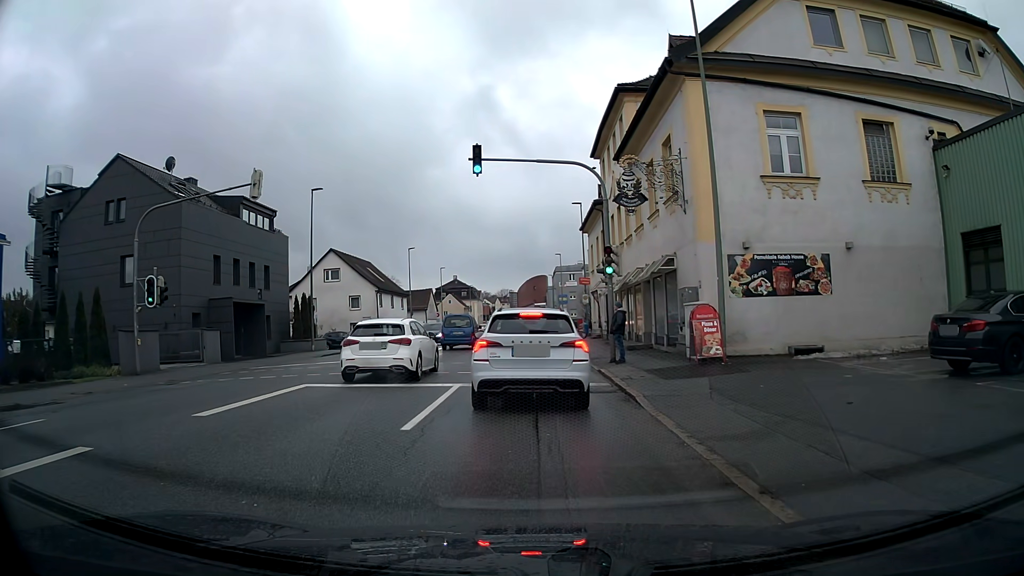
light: Day
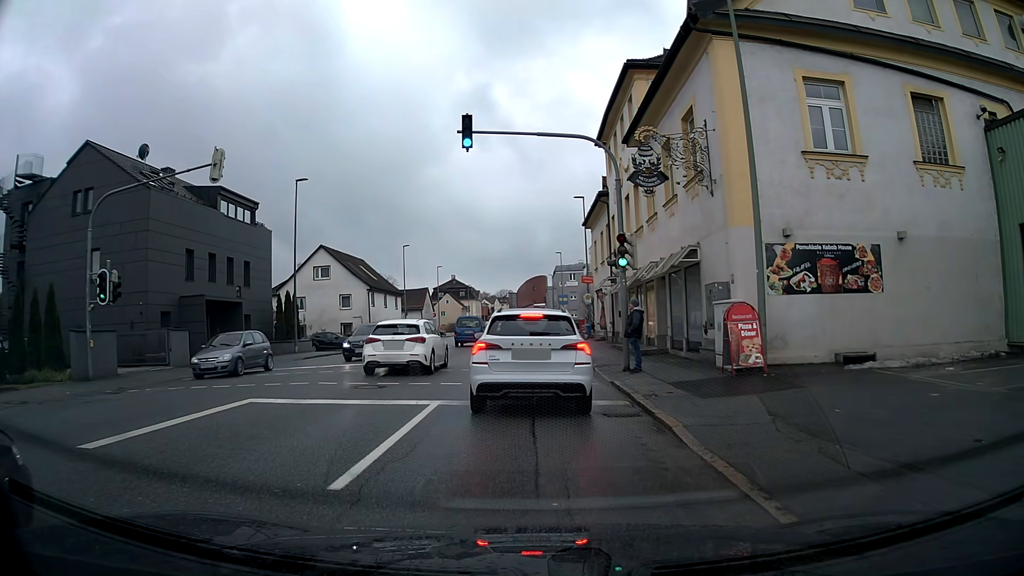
(0.0, +2.9) m; 0°
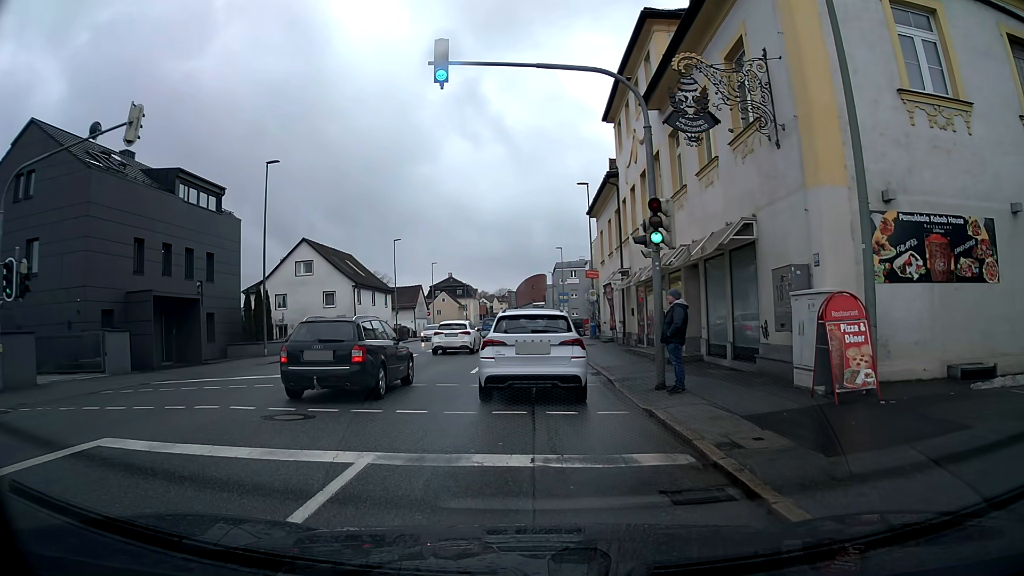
(0.0, +4.5) m; 0°
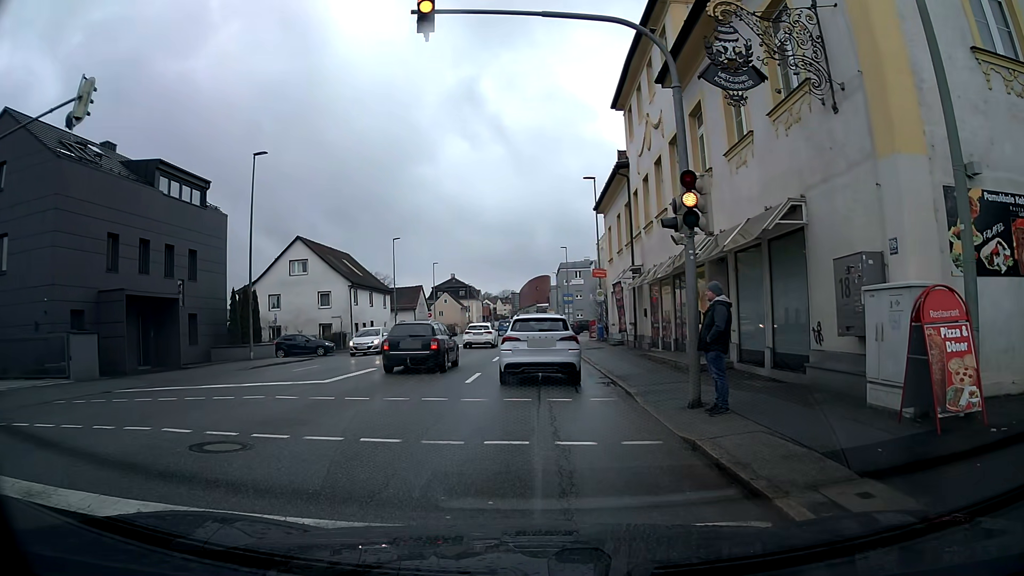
(0.0, +2.4) m; 0°
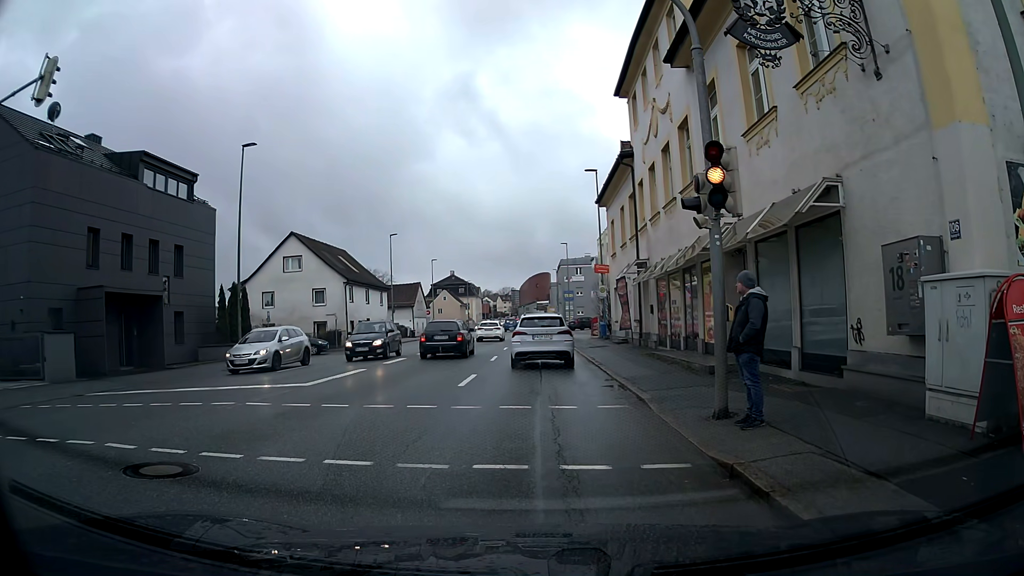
(0.0, +1.2) m; 0°
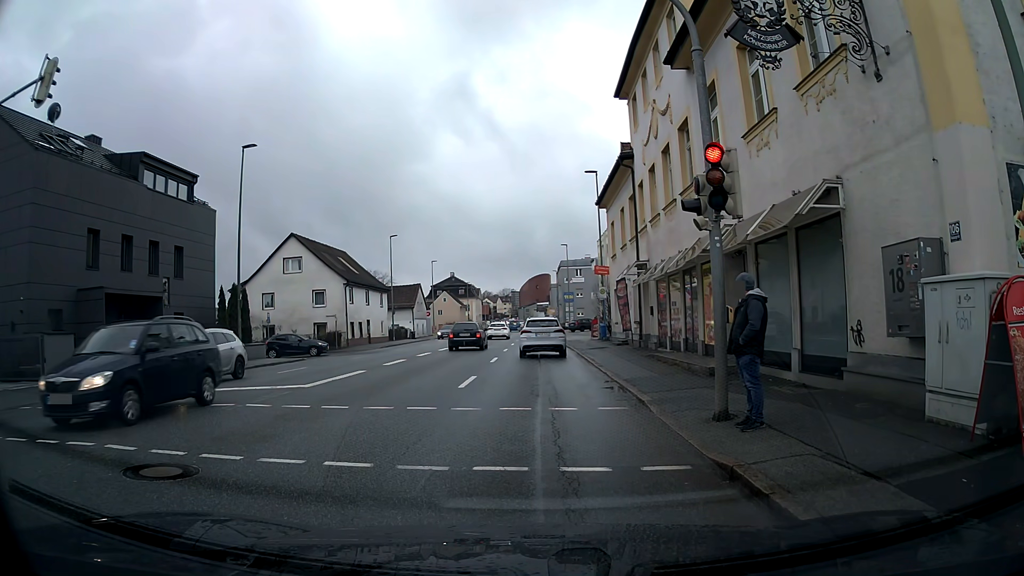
(0.0, +0.1) m; 0°
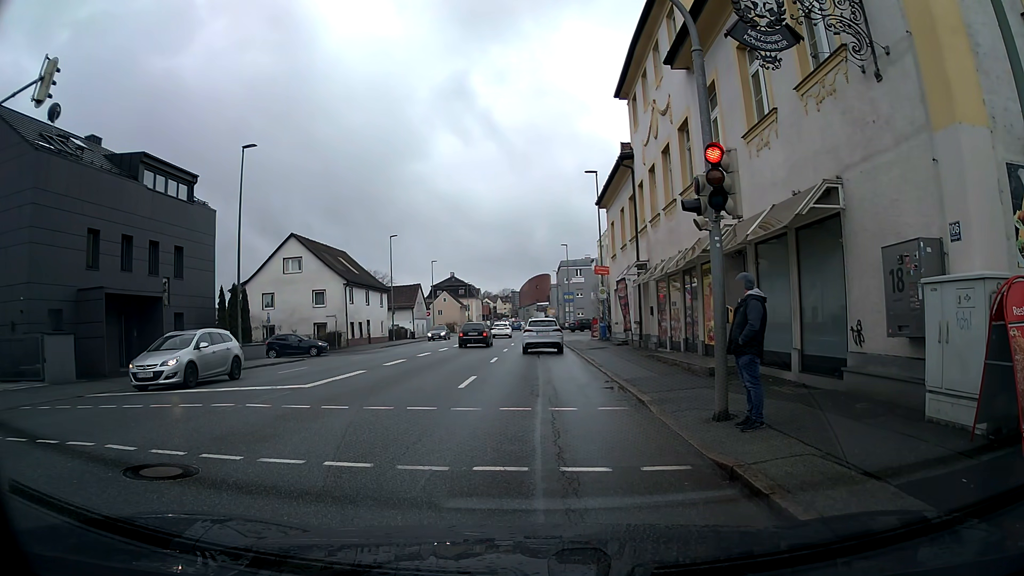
(0.0, 0.0) m; 0°
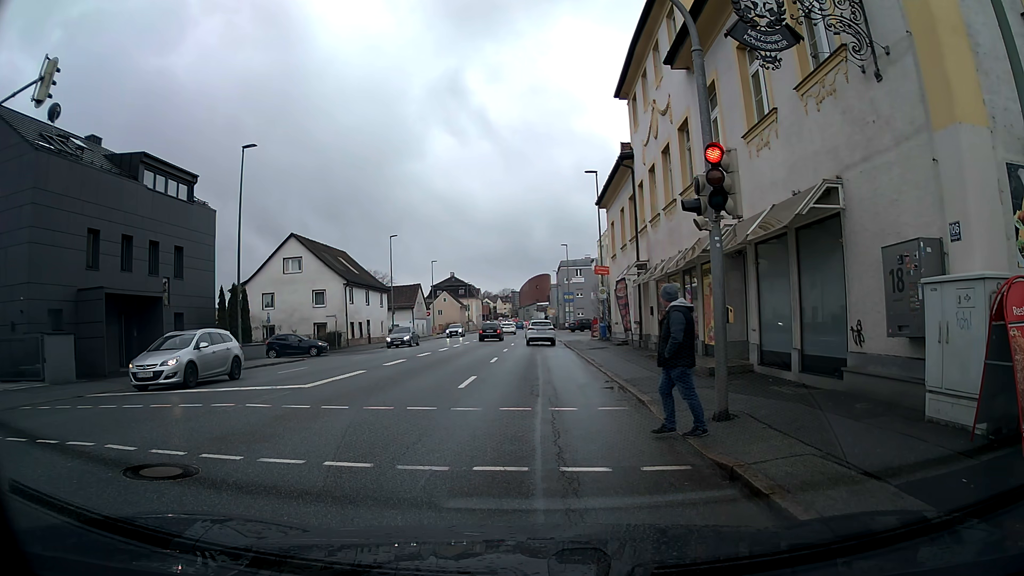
(0.0, 0.0) m; 0°
(0, +10) (0, +20) (0, +30) (0, +40) (0, +50) (0, +60) (0, +70) (0, +80) (0, +90) (0, +100) m
